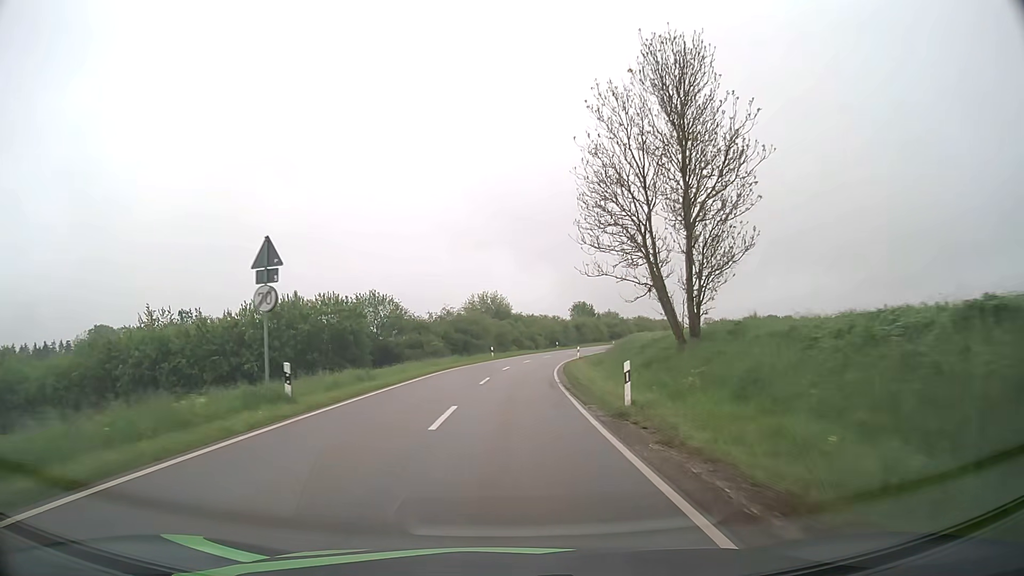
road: tertiary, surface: asphalt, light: Day
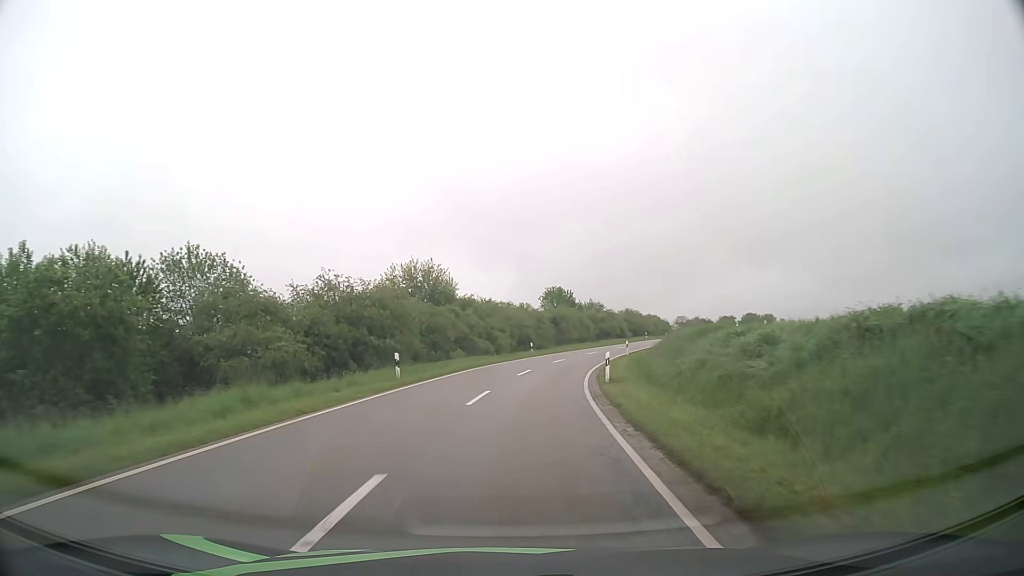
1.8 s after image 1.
(+0.8, +32.4) m; +4°
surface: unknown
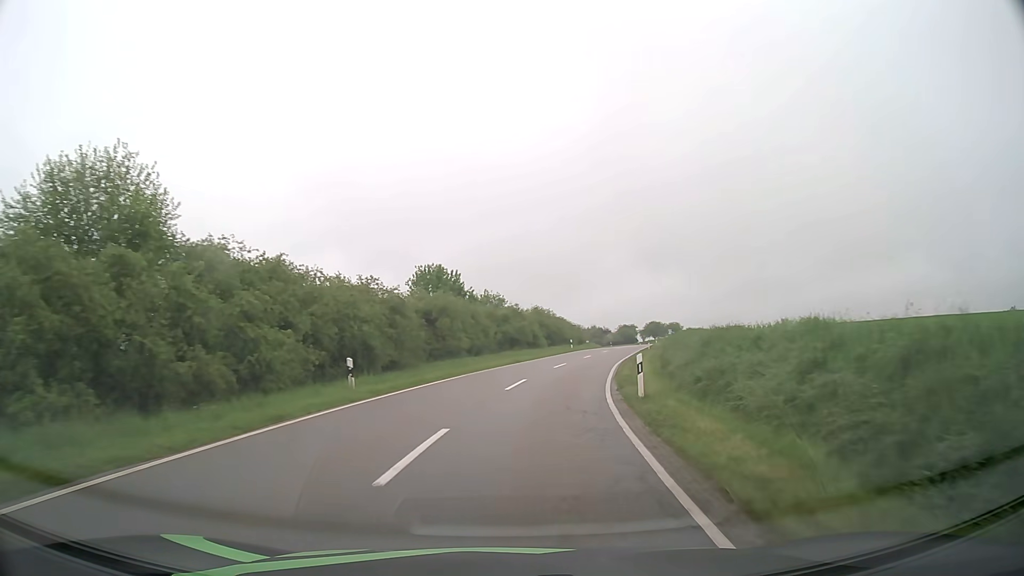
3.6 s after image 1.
(+2.4, +32.3) m; +10°
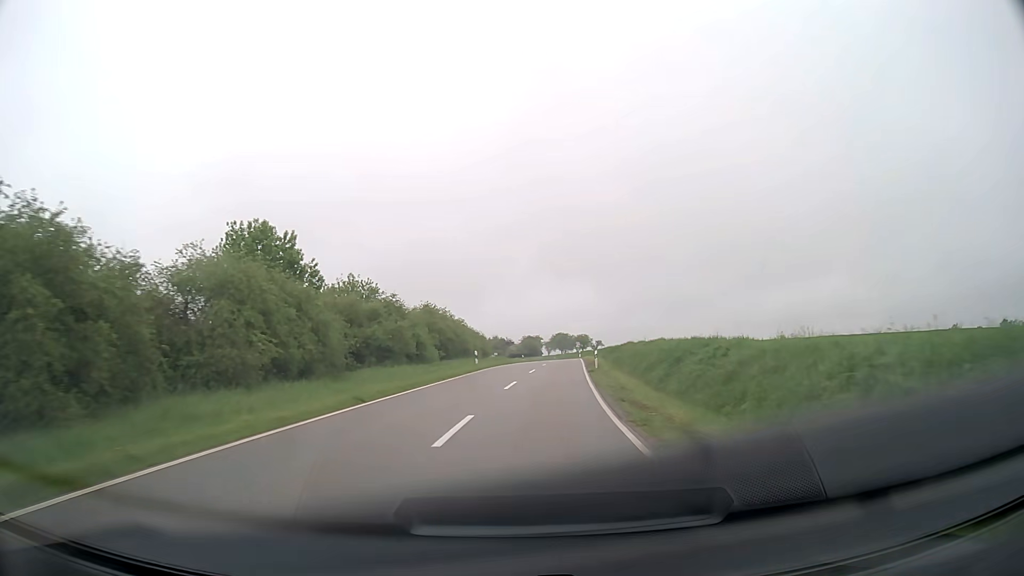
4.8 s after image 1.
(+1.3, +21.4) m; +8°
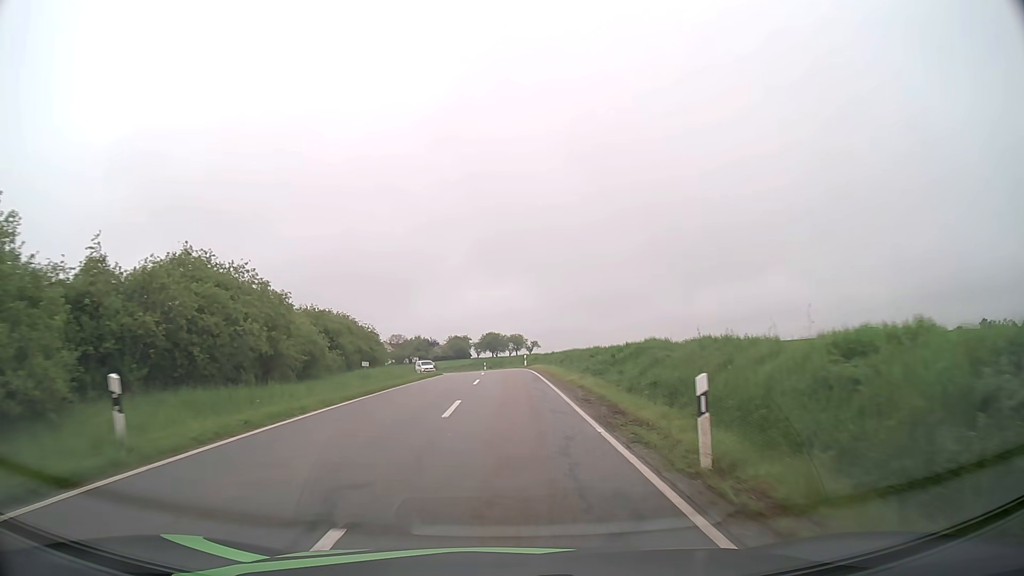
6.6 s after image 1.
(+2.3, +32.0) m; +6°
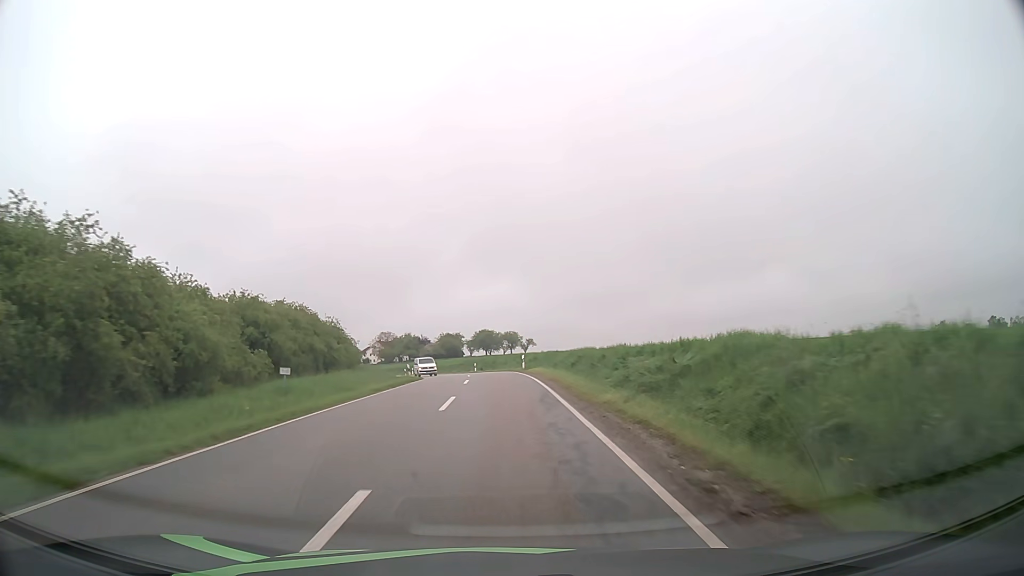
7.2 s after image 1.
(+0.1, +10.7) m; 0°
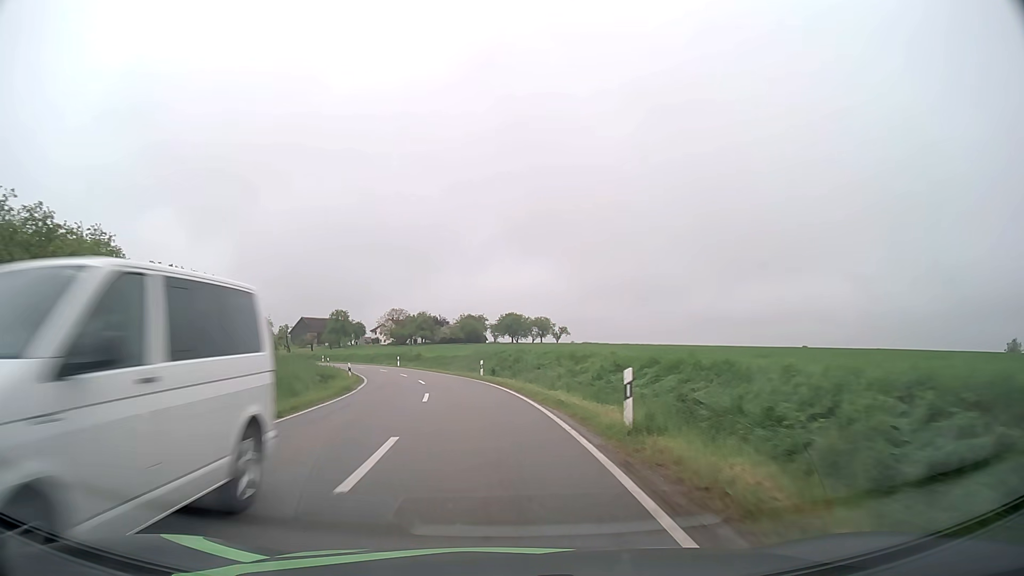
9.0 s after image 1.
(-0.3, +32.3) m; -2°
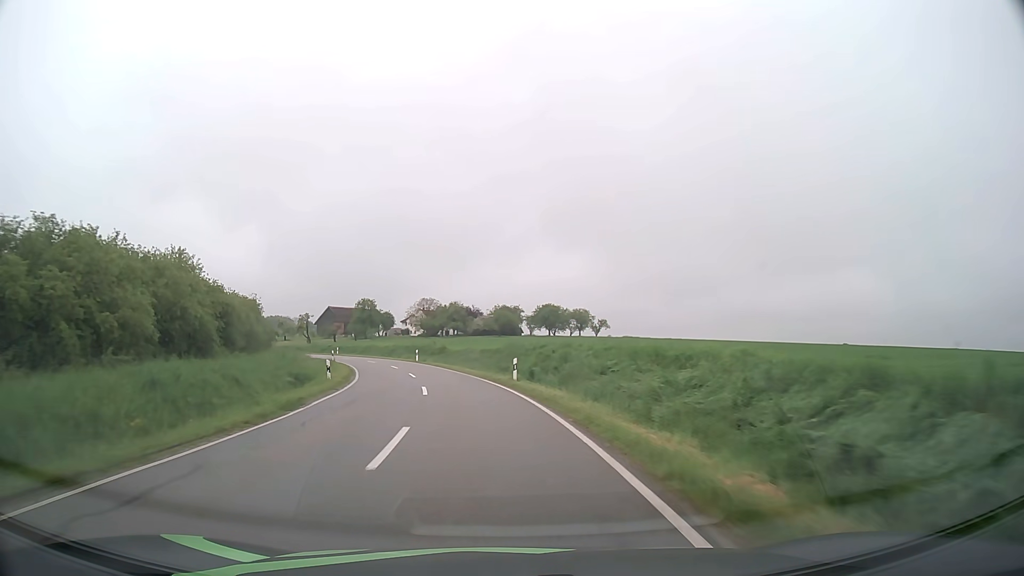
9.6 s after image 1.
(-0.3, +10.8) m; -3°
